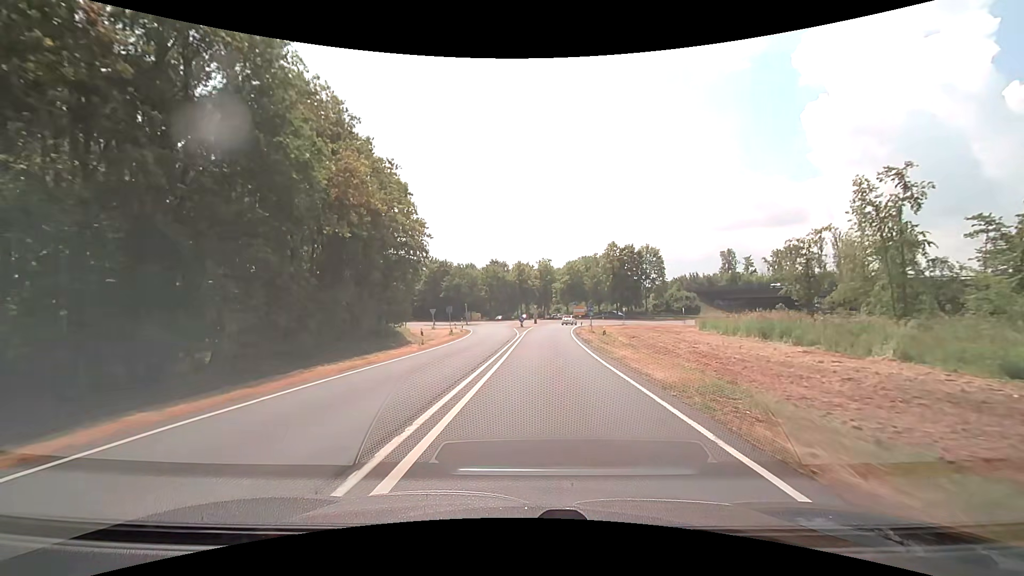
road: trunk_link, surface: asphalt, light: Day
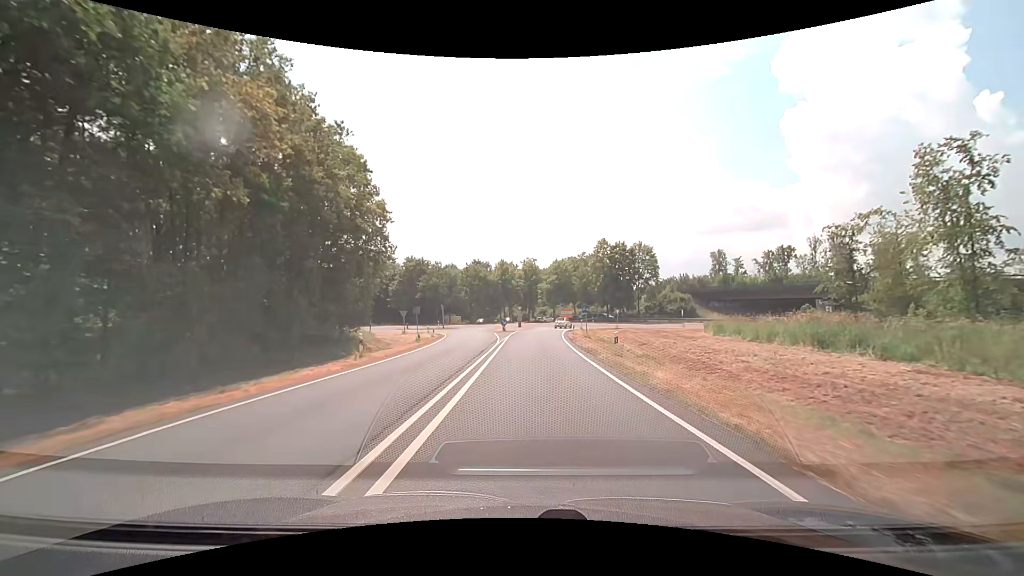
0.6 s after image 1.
(+0.1, +8.1) m; +2°
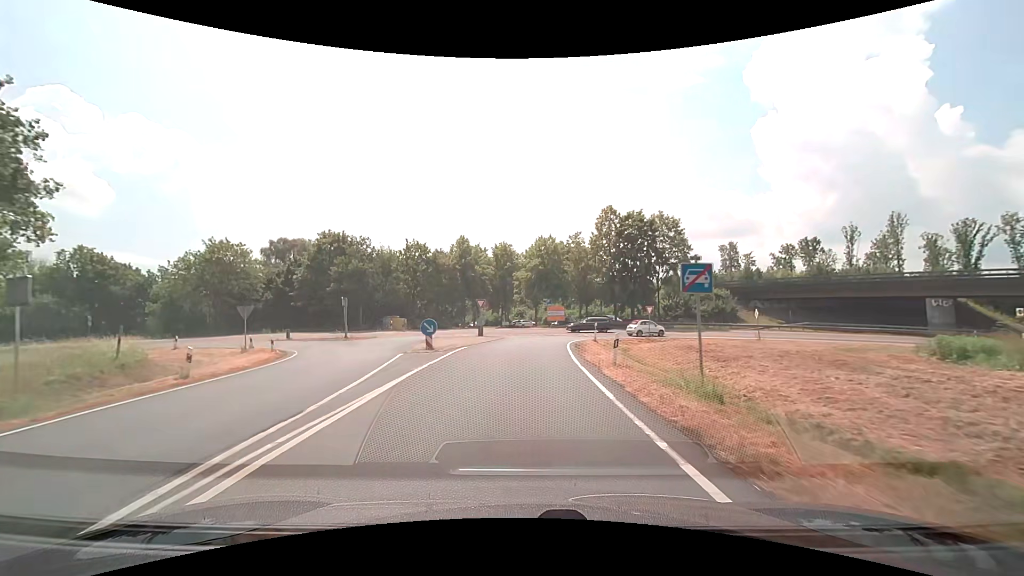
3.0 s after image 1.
(+1.2, +30.5) m; +3°
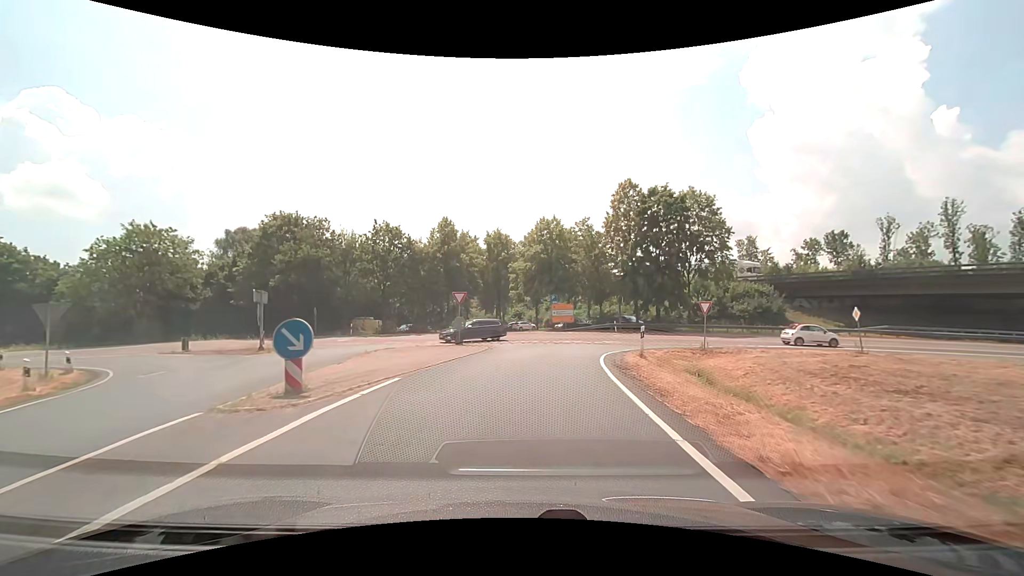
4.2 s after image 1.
(+0.1, +12.9) m; 0°
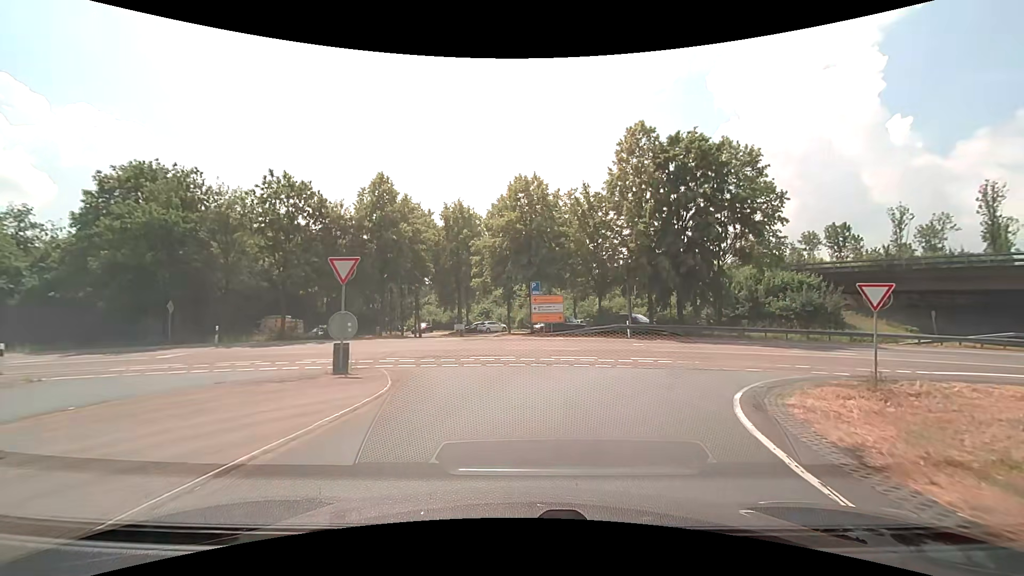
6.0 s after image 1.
(+0.2, +15.5) m; +3°
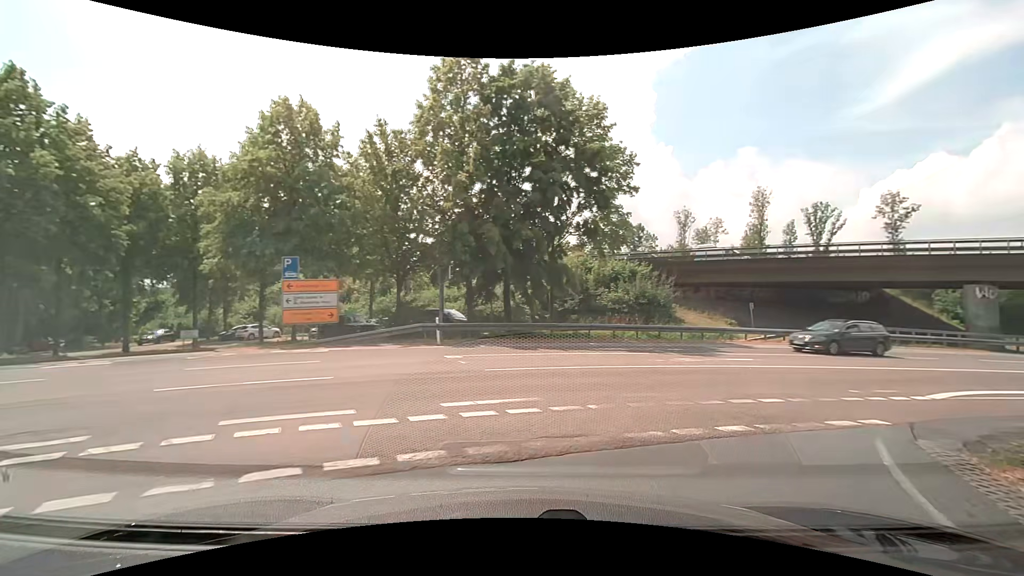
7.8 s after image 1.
(+1.5, +11.1) m; +21°
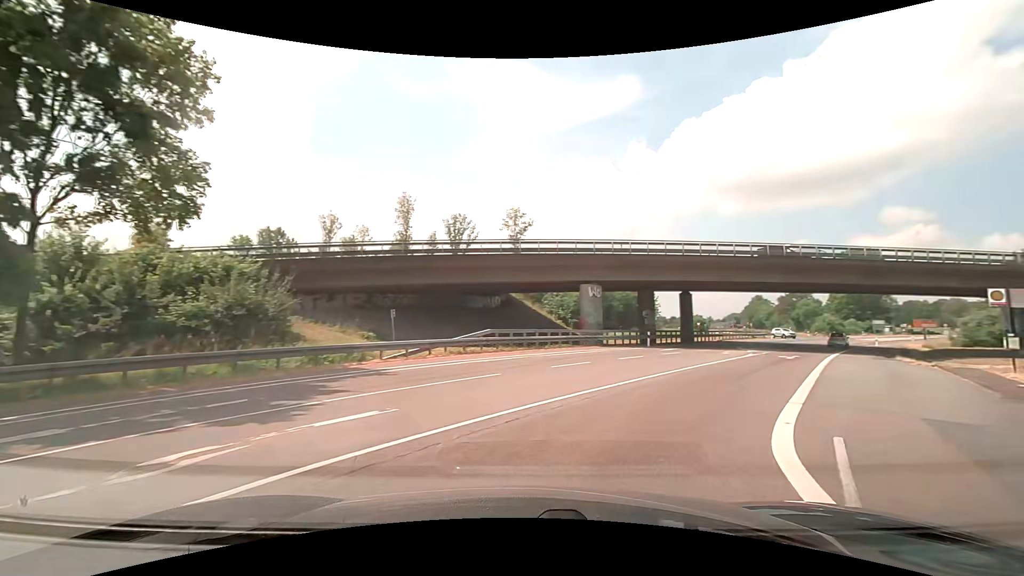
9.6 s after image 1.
(+3.5, +10.2) m; +38°
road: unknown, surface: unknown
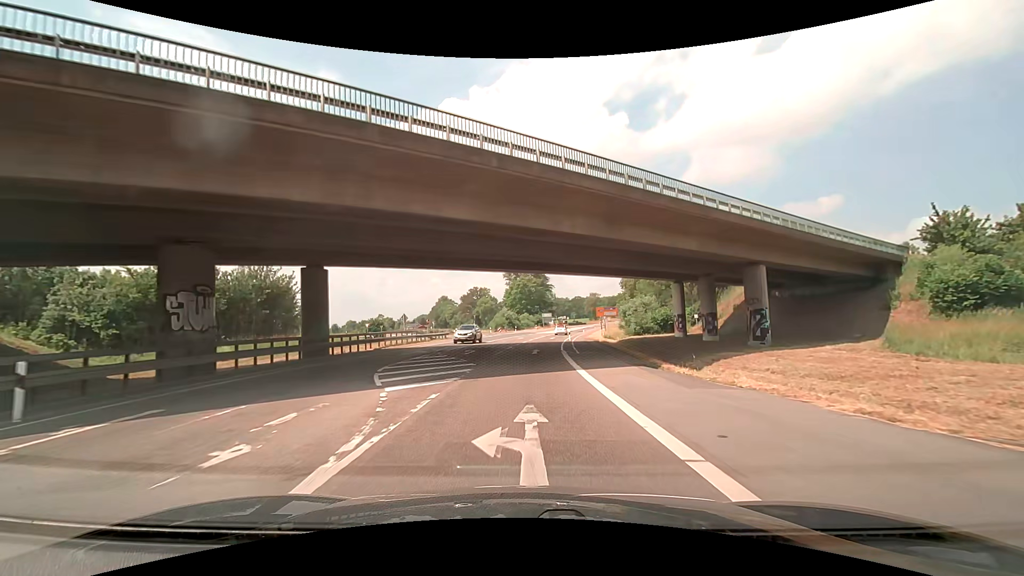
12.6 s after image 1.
(+10.8, +24.5) m; +34°
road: secondary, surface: asphalt
(0, +10) (0, +20) (+1, +30) (+1, +40) (+2, +50) (+3, +60) (+4, +70) (+6, +80) (+7, +90) (+9, +99) m
